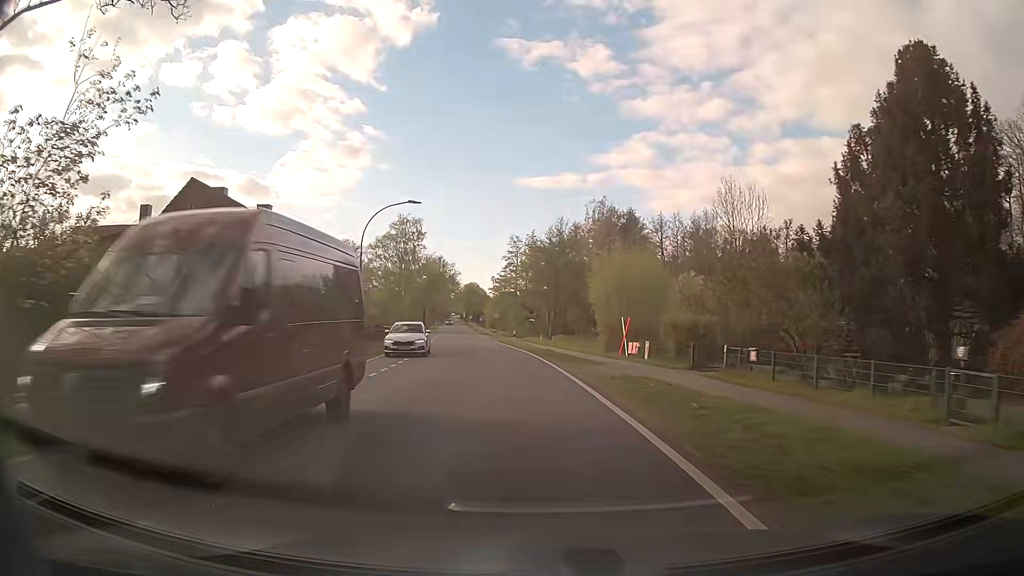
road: tertiary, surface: asphalt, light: Day
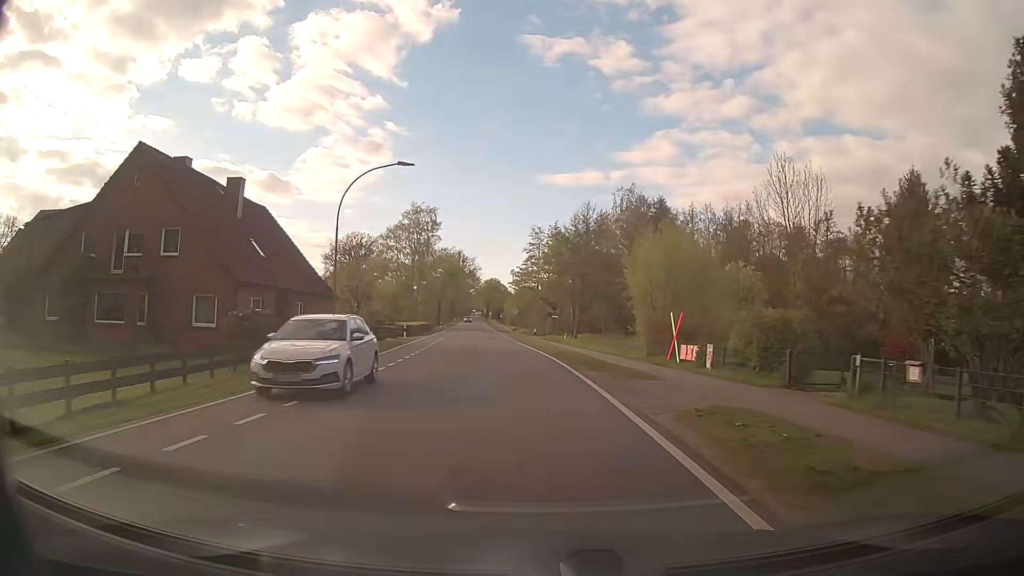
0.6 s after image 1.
(-0.2, +7.7) m; -2°
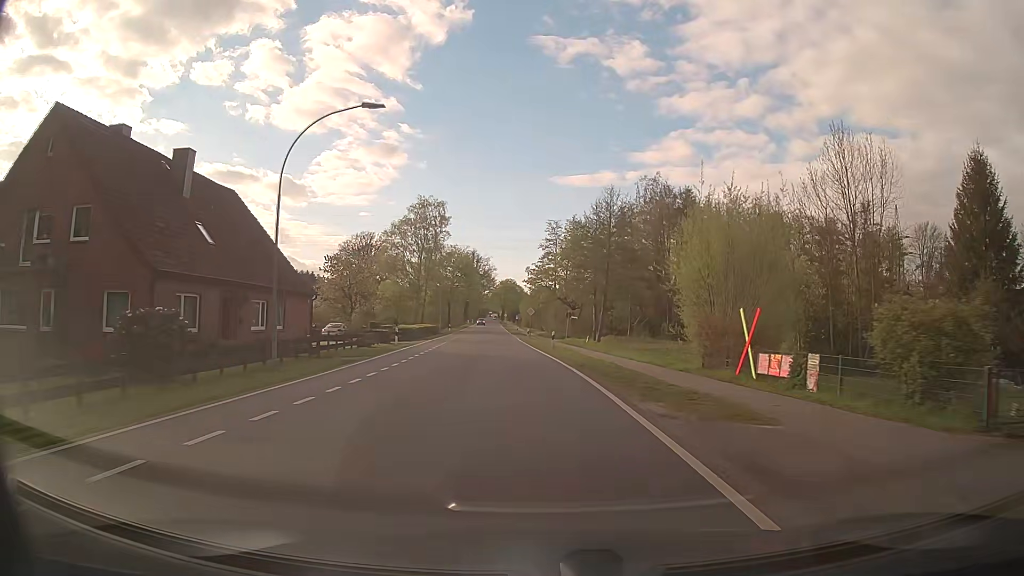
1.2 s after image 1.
(-0.2, +7.7) m; -2°
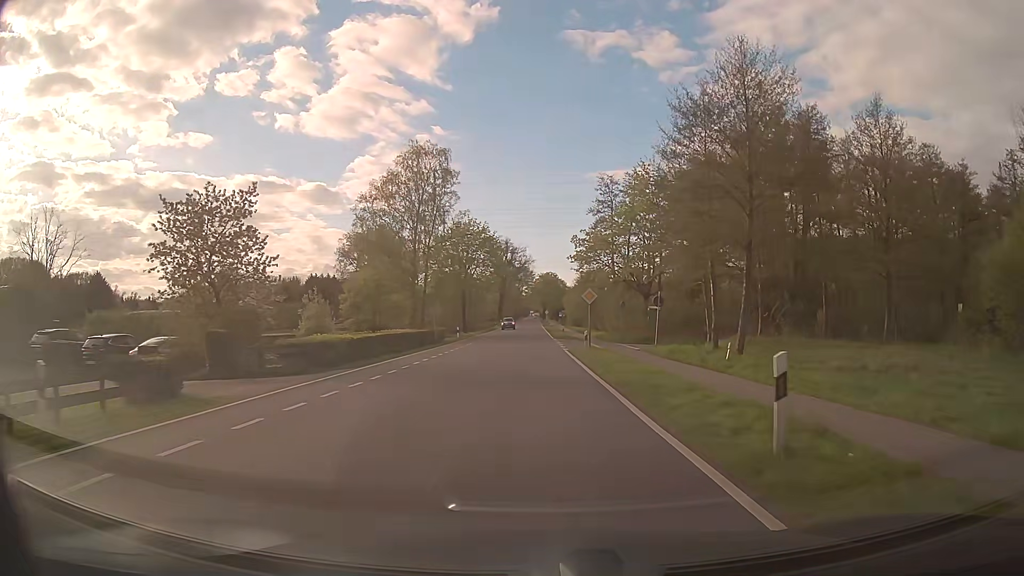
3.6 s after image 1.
(-1.0, +30.7) m; -3°
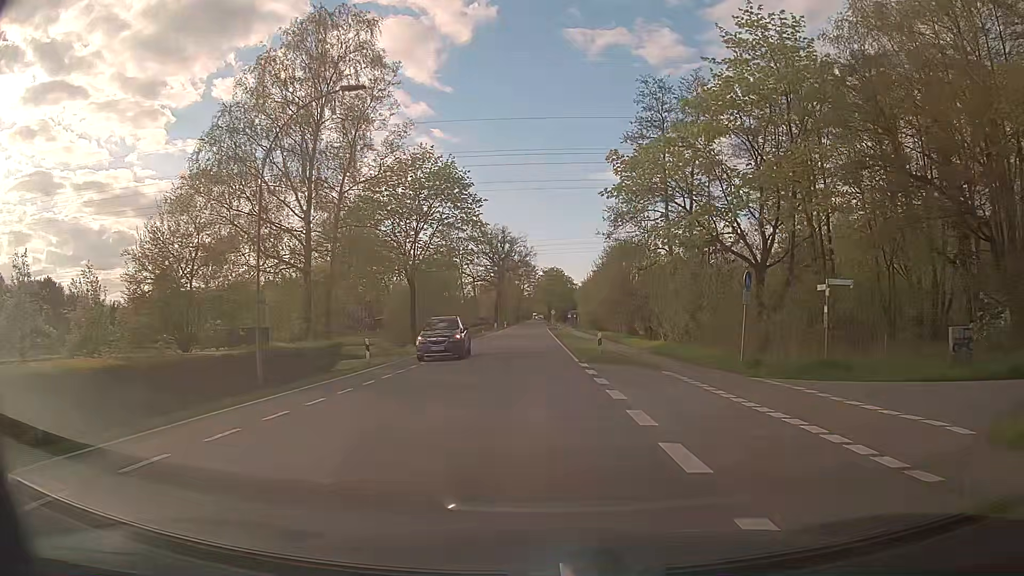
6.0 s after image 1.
(-0.2, +30.6) m; 0°
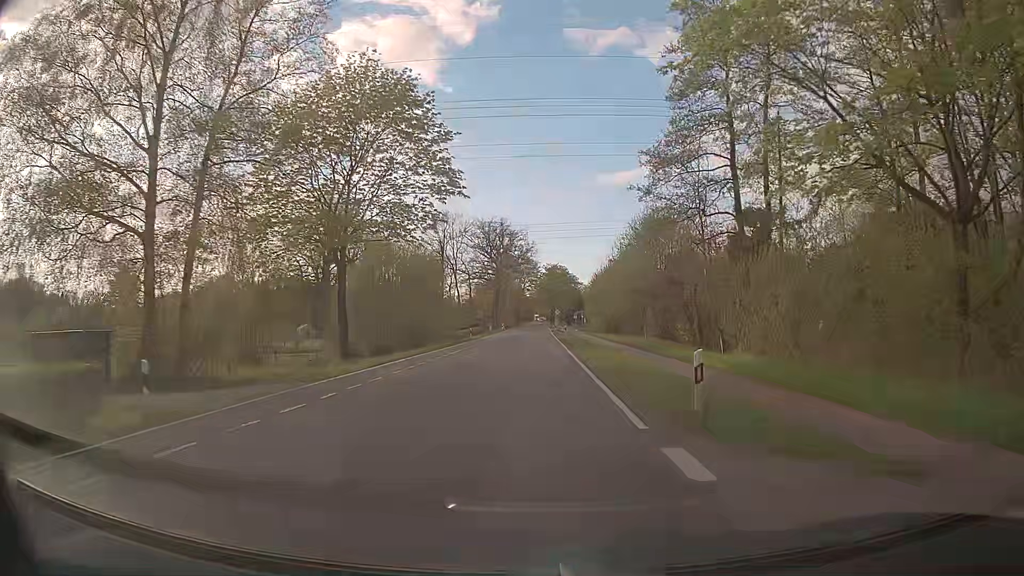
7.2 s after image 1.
(0.0, +15.3) m; 0°
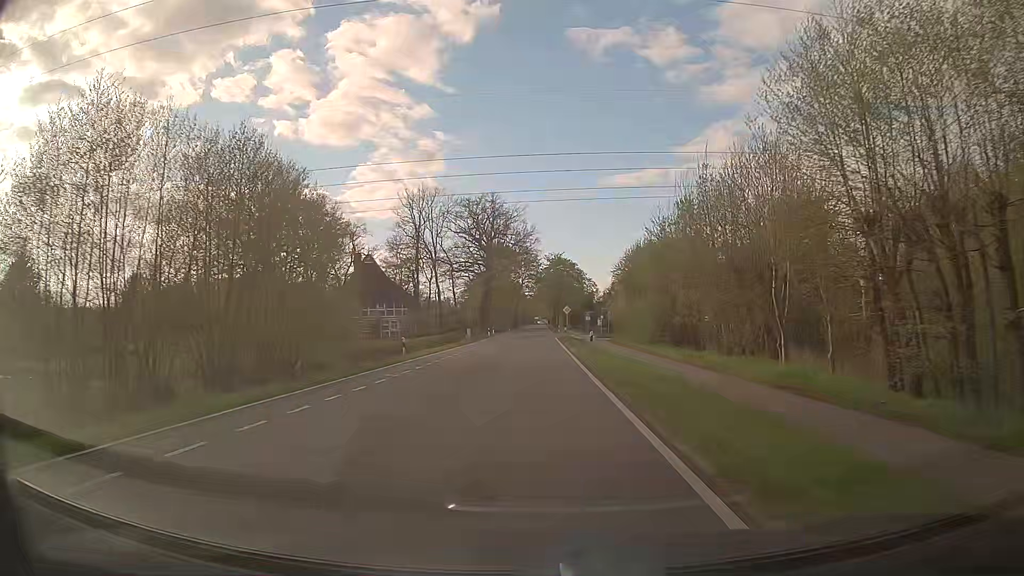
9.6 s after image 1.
(0.0, +30.3) m; 0°
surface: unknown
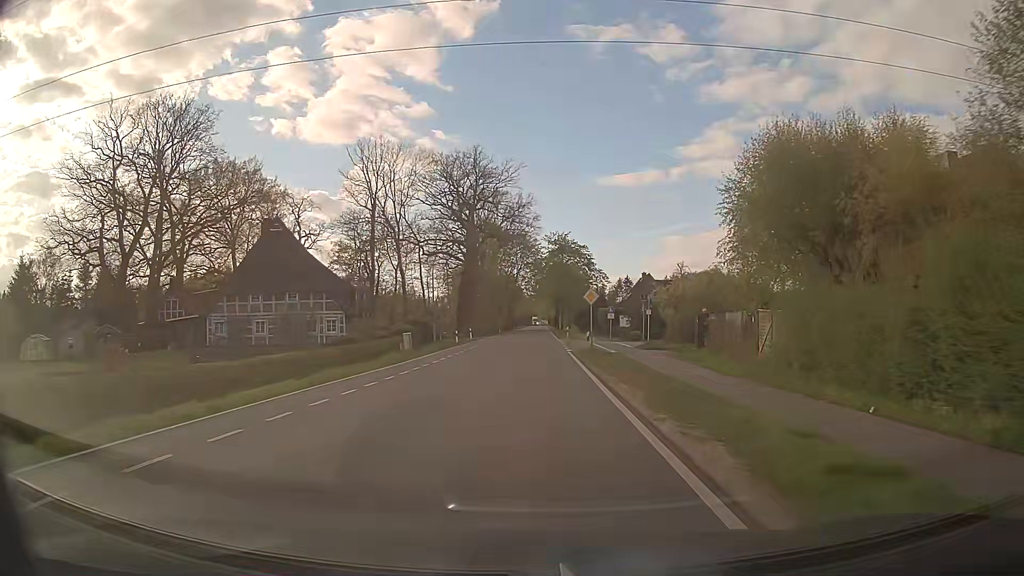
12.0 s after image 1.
(+0.2, +30.4) m; 0°
(0, +10) (0, +20) (0, +30) (0, +40) (0, +50) (0, +60) (0, +70) (+1, +80) (+1, +90) (+1, +100) m
